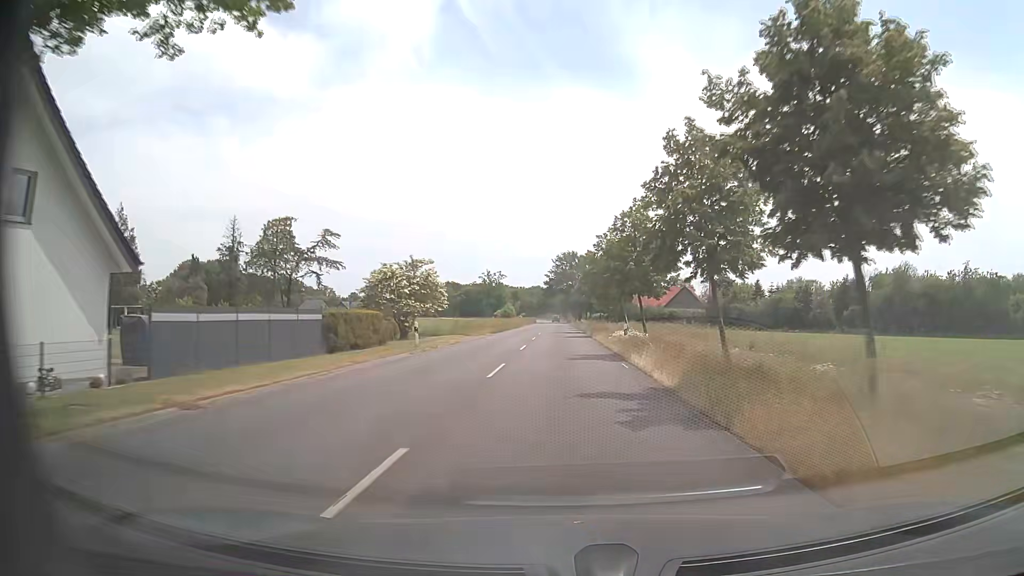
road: secondary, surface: asphalt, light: Day
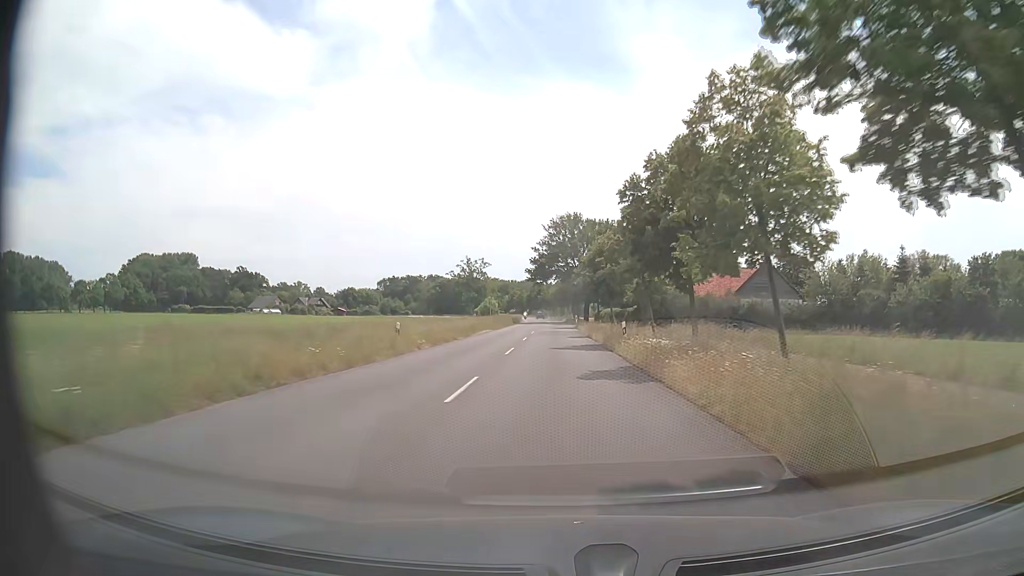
(0.0, +53.1) m; 0°
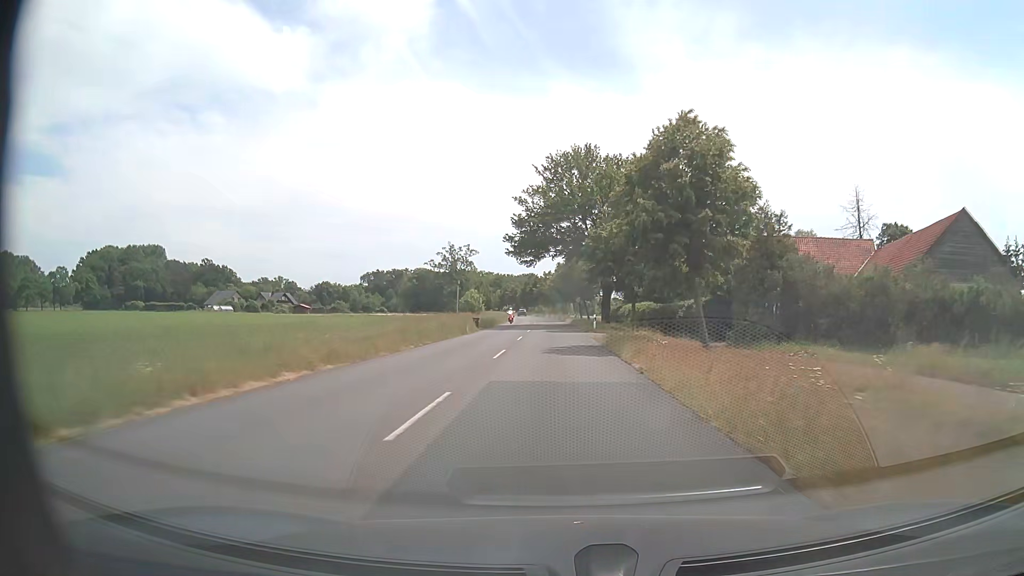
(0.0, +39.1) m; 0°
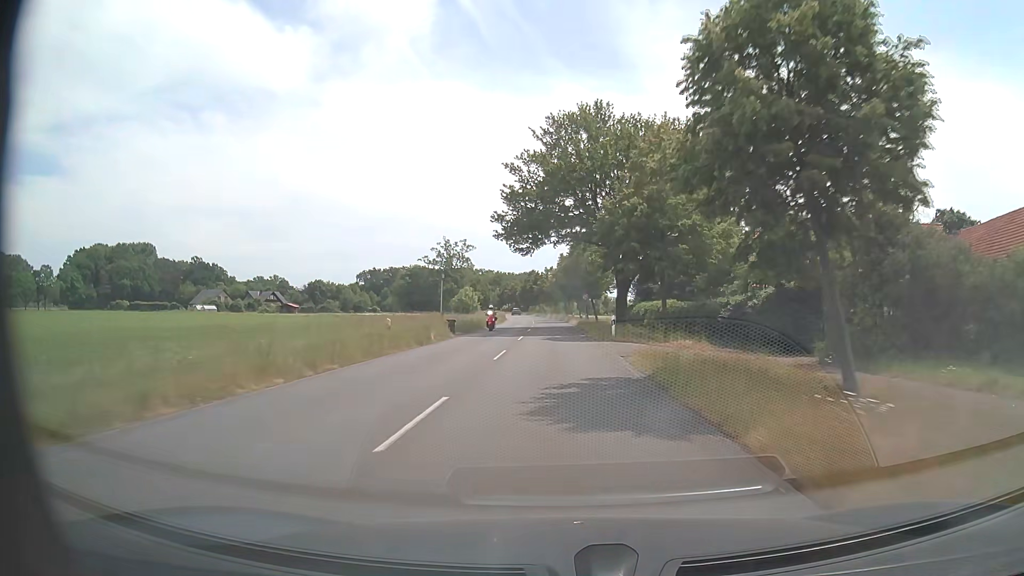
(0.0, +12.5) m; 0°
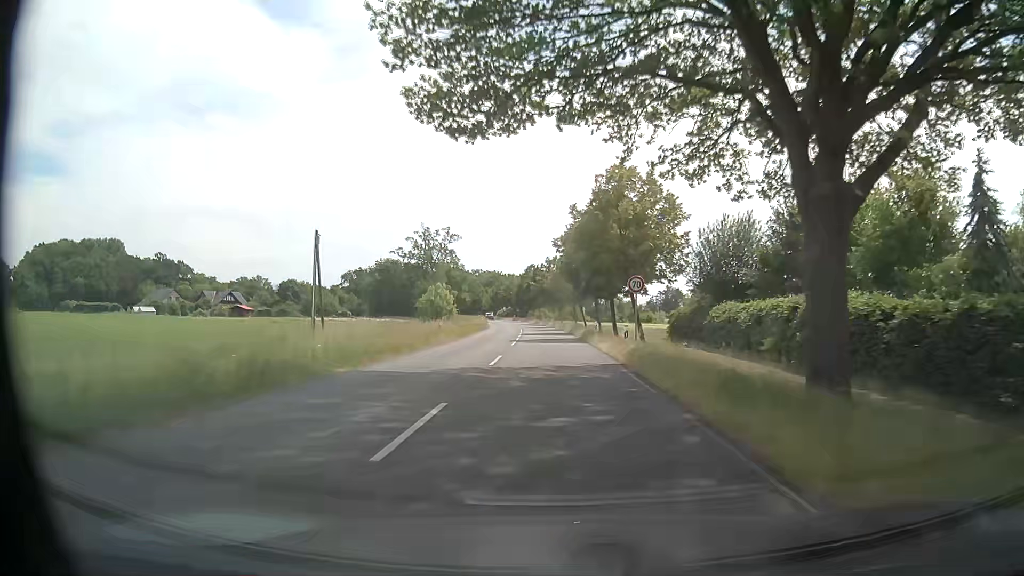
(-0.1, +36.2) m; -1°
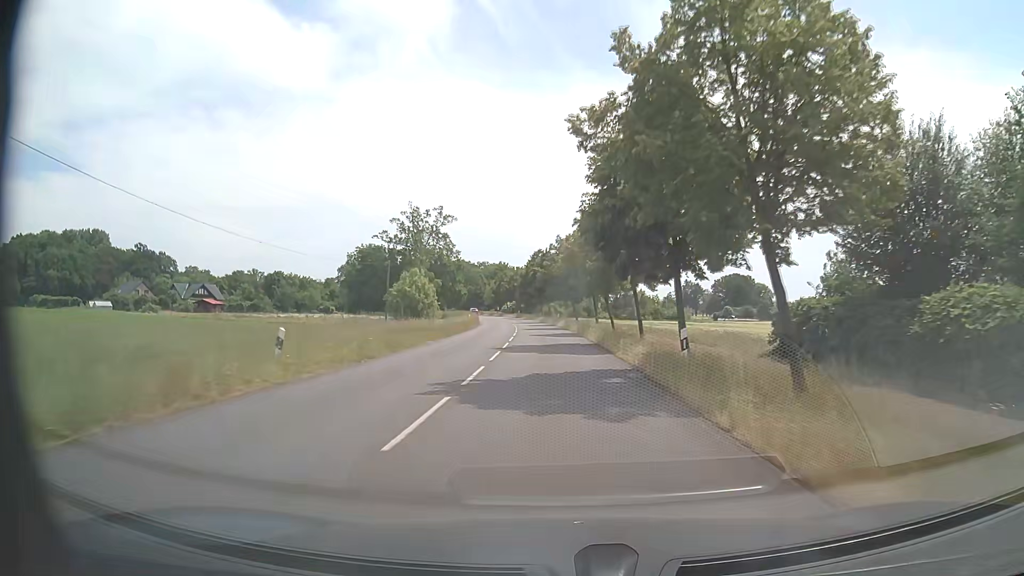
(-0.1, +23.6) m; -1°
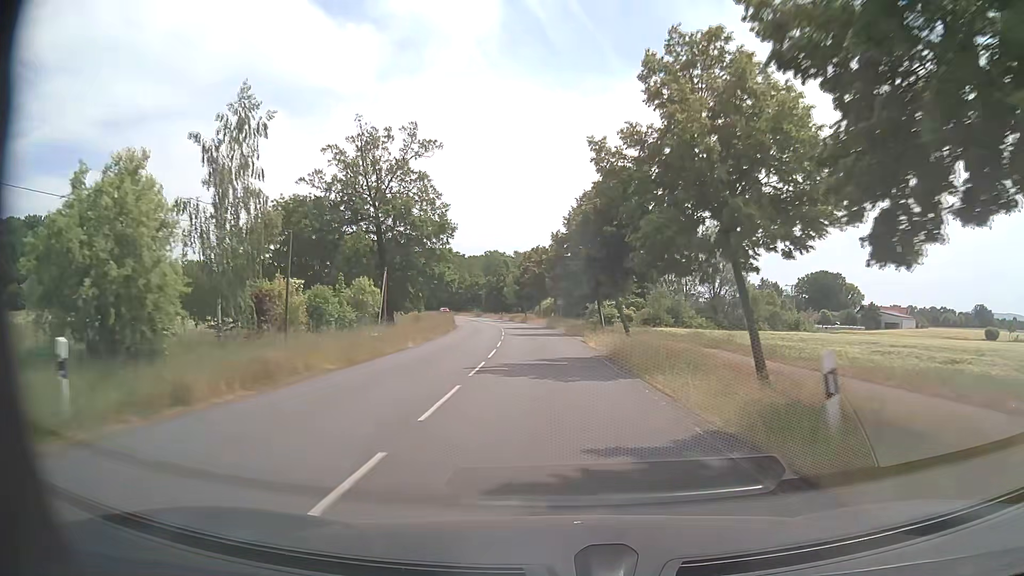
(-1.9, +58.1) m; -4°
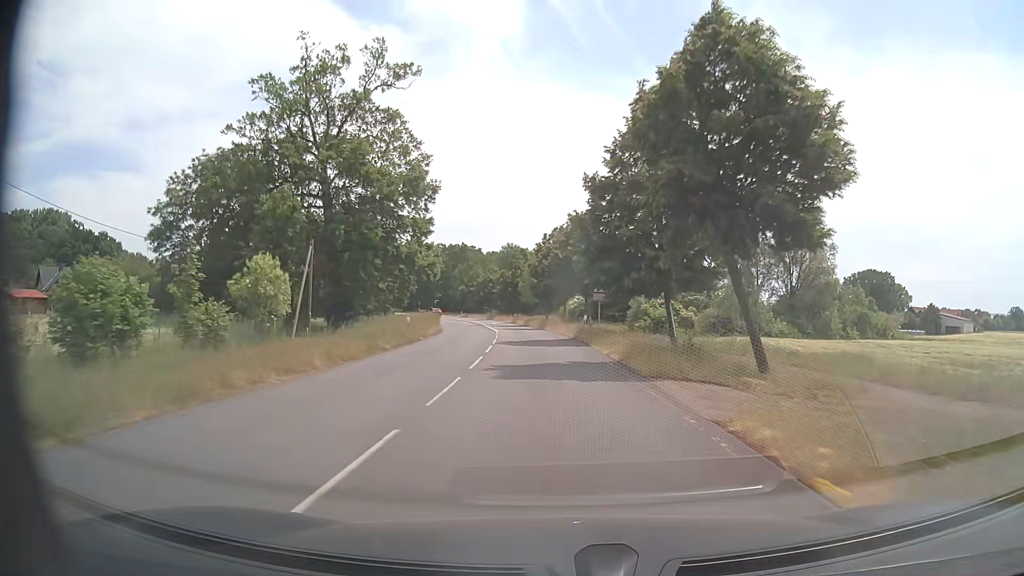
(-0.4, +23.1) m; -2°
